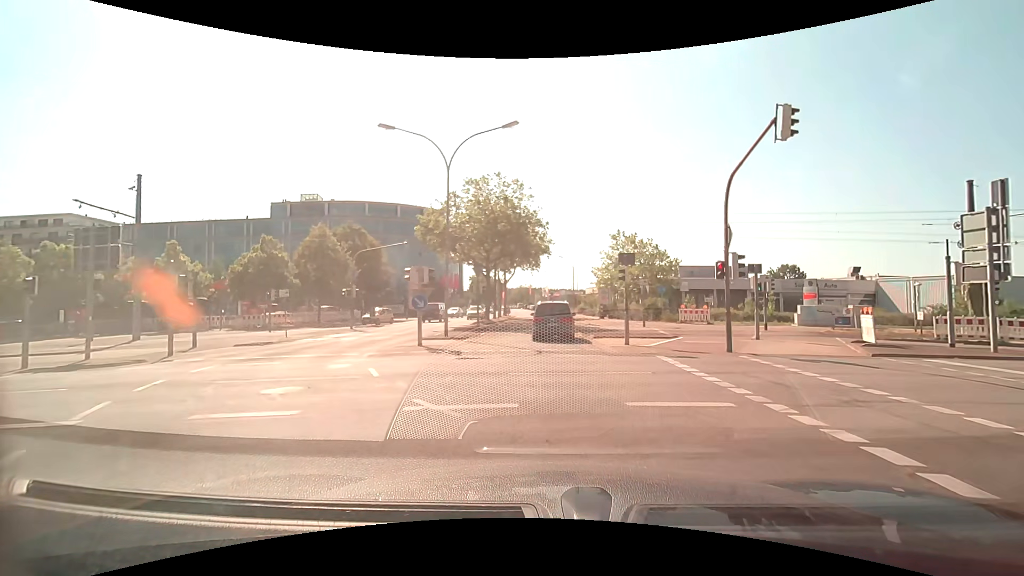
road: tertiary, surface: asphalt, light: Day
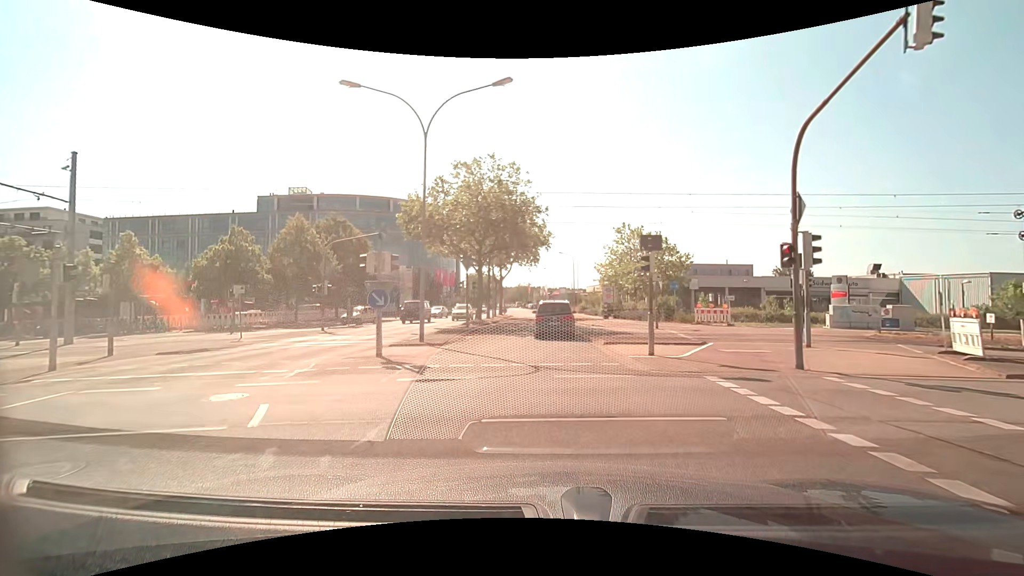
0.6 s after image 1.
(0.0, +4.4) m; +1°
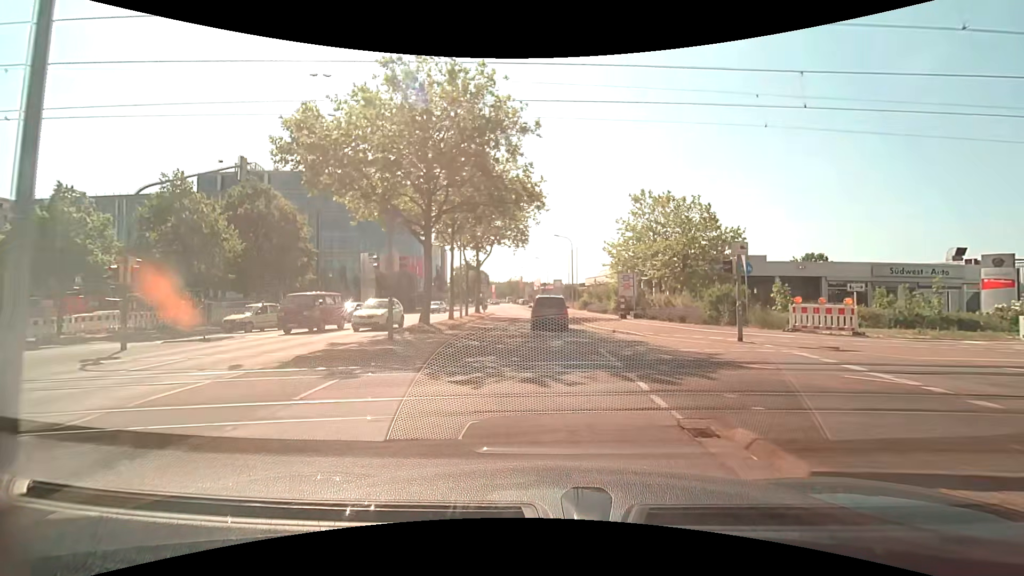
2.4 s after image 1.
(+0.1, +14.2) m; +1°
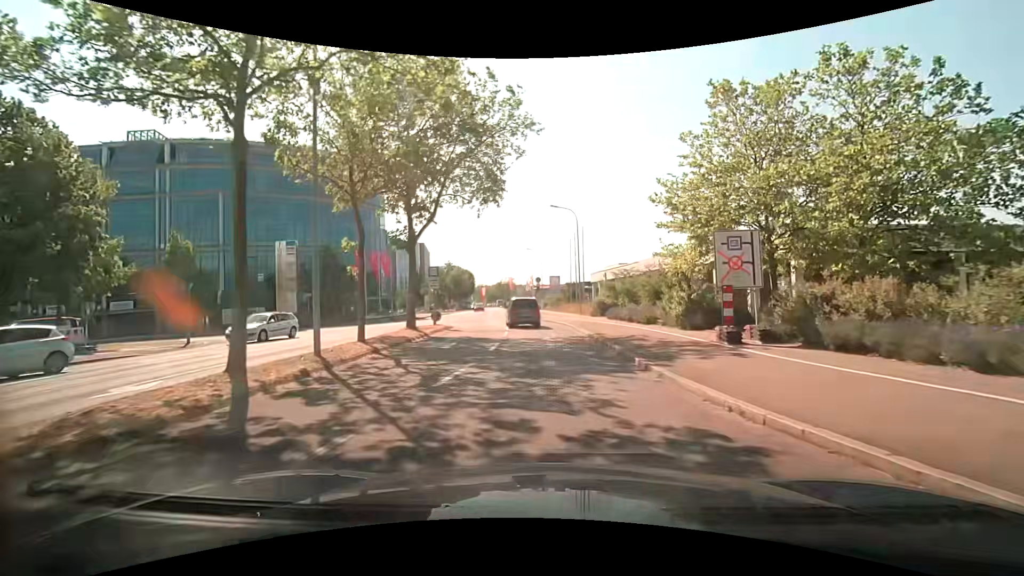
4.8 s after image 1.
(+0.1, +19.8) m; 0°
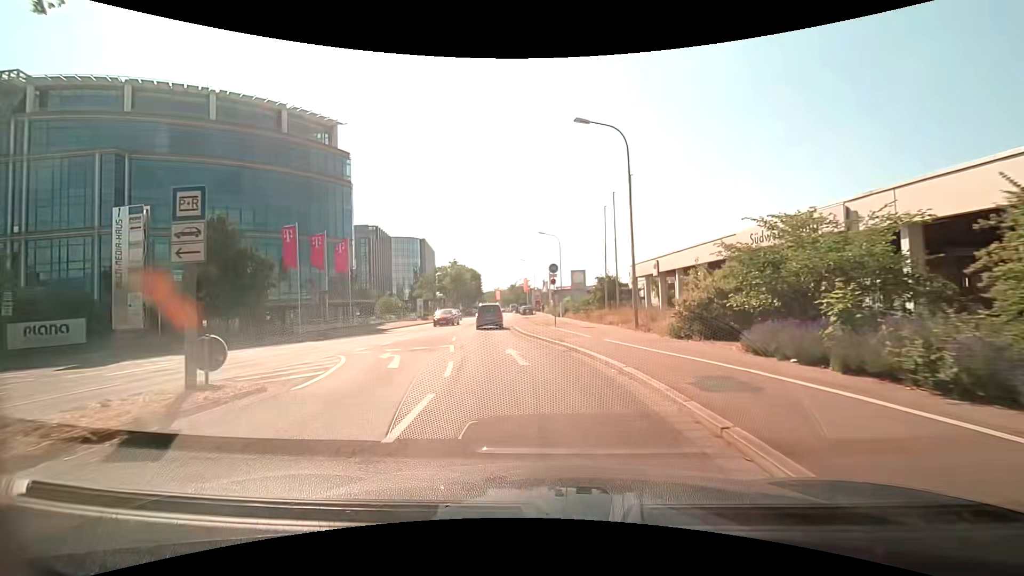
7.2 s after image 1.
(+0.2, +19.9) m; -1°
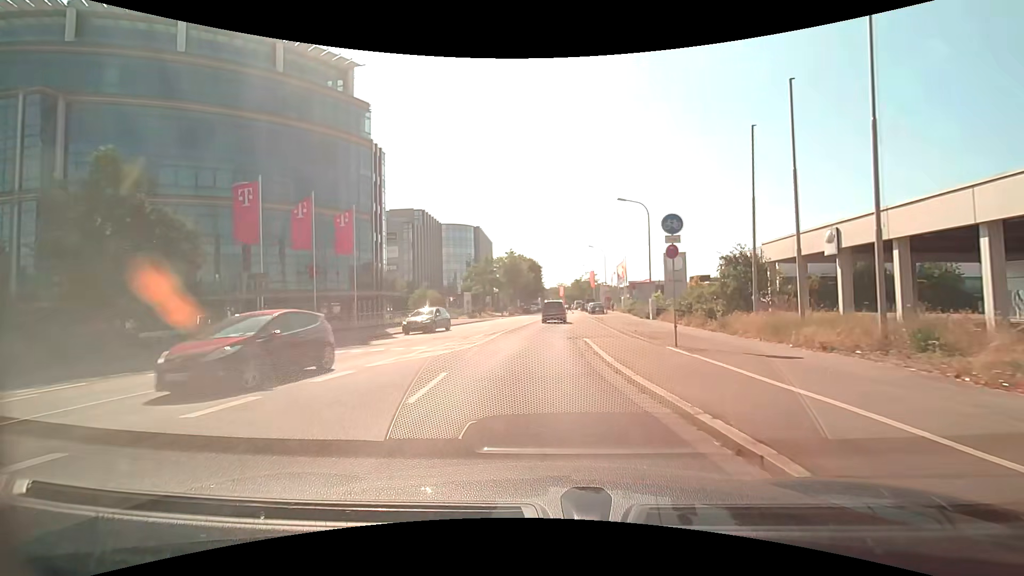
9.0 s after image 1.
(-1.0, +14.8) m; -7°
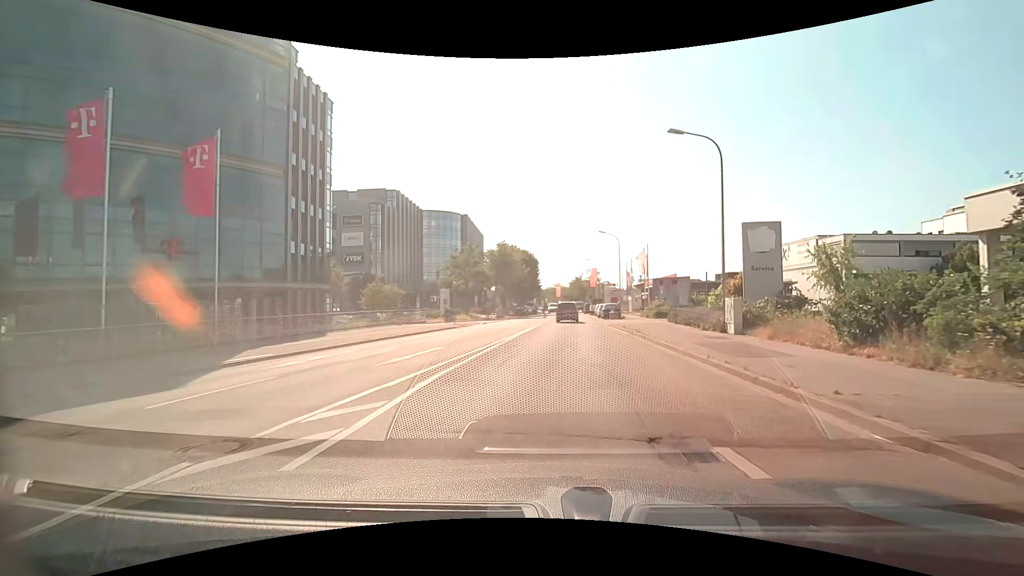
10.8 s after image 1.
(-0.2, +15.1) m; 0°
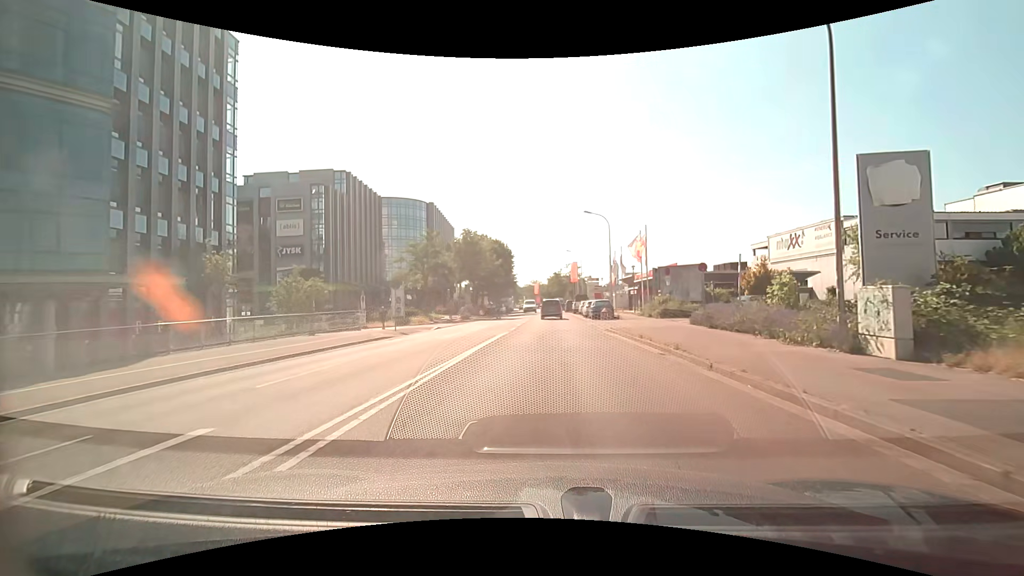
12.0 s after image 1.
(+0.3, +10.3) m; +3°
(0, +10) (0, +20) (+1, +30) (+1, +40) (+1, +50) (+1, +60) (+1, +70) (+1, +80) (0, +90) (0, +100) m
